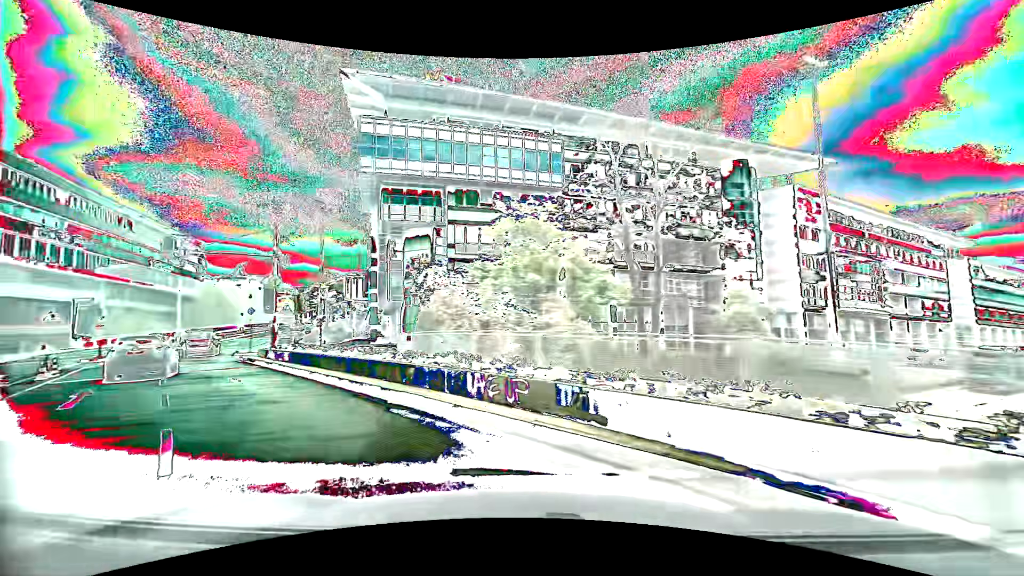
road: primary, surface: asphalt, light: Day
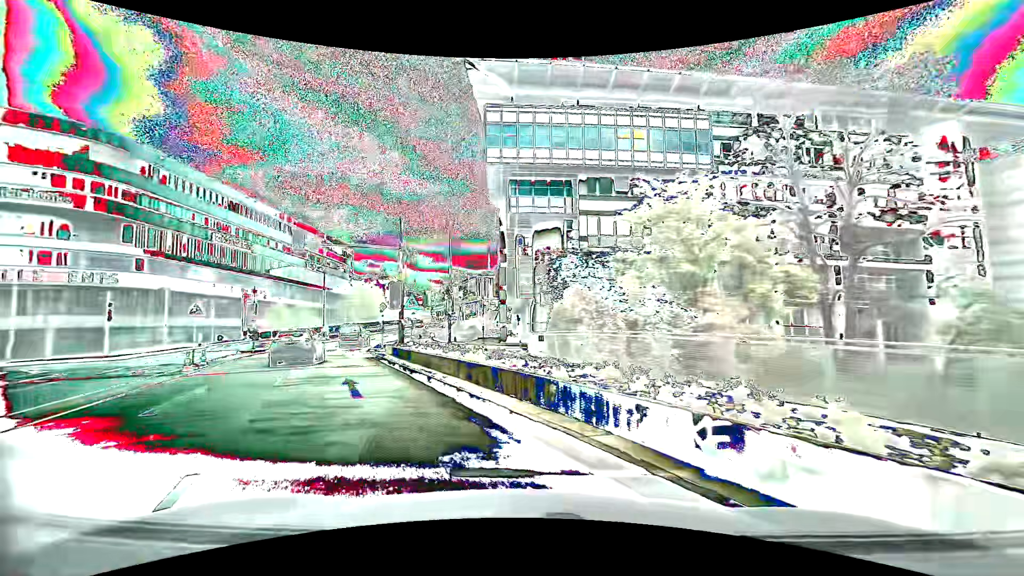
(-0.4, +3.5) m; -14°
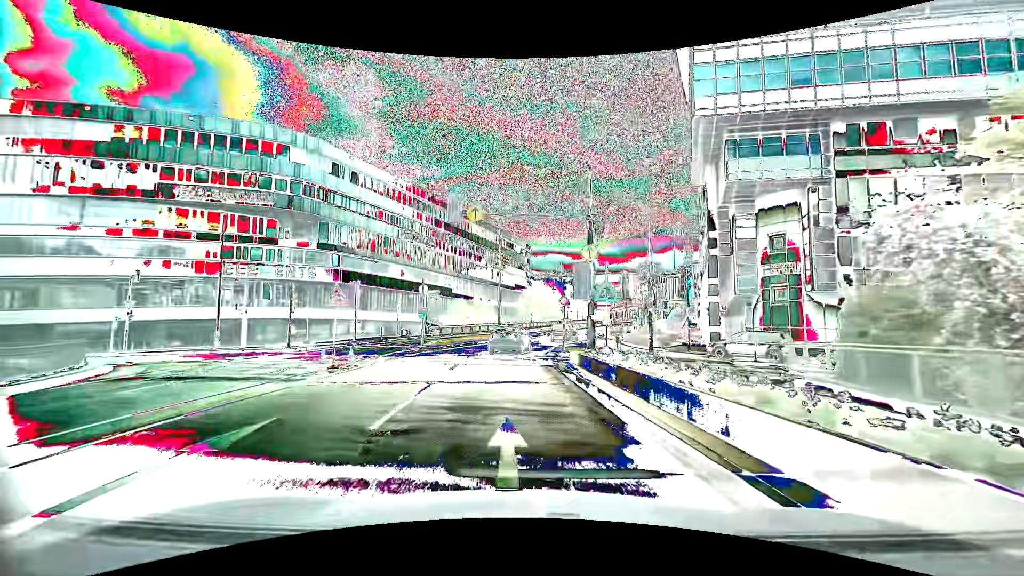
(-1.8, +7.6) m; -20°
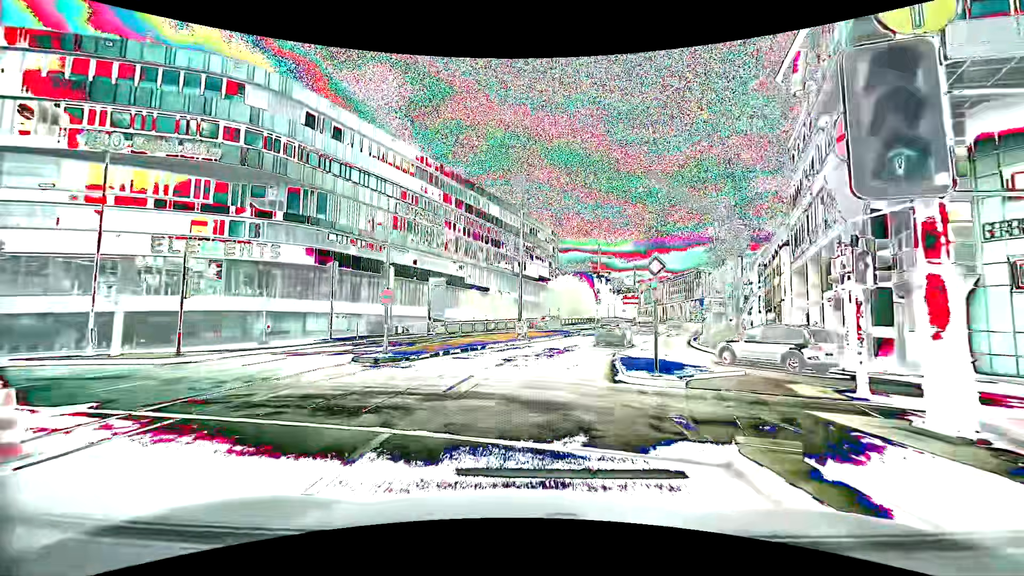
(-0.8, +14.1) m; -3°
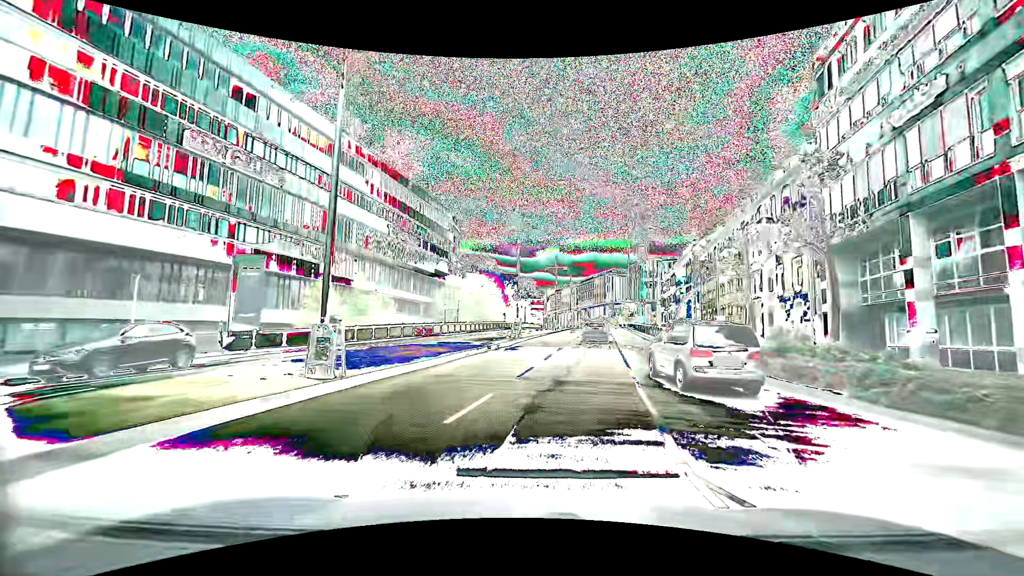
(+1.5, +20.1) m; +10°
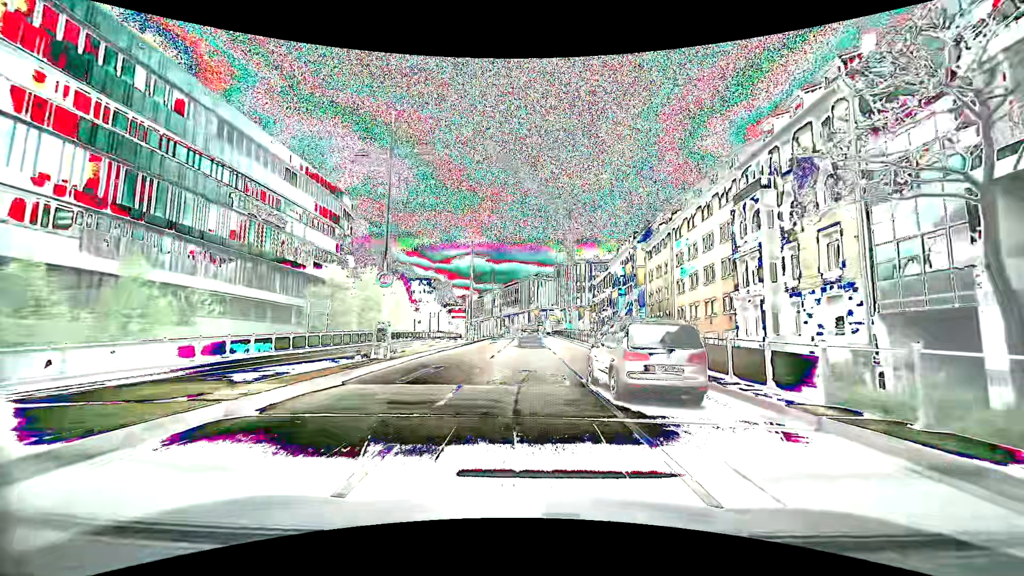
(+1.7, +15.9) m; +9°
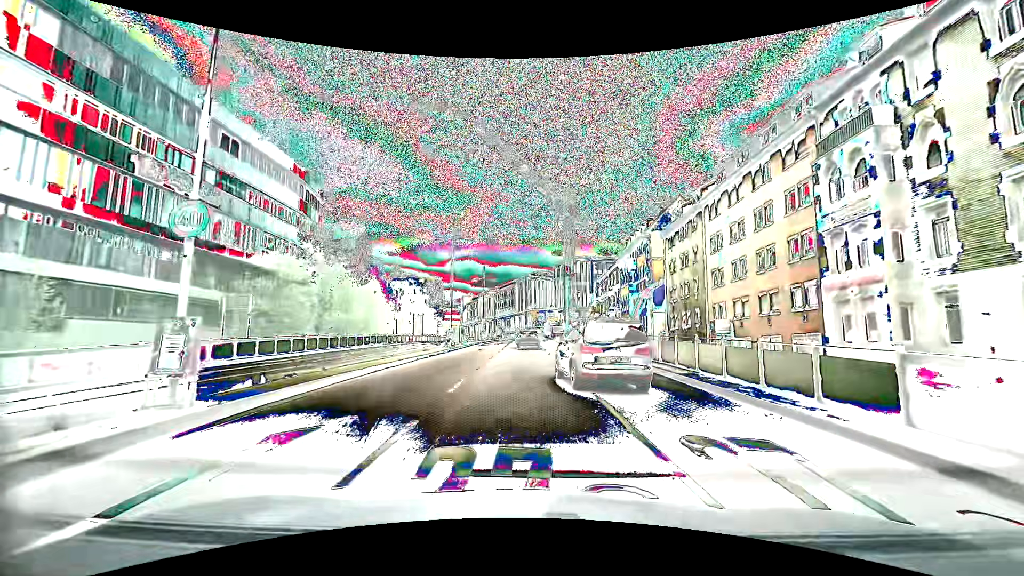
(+0.1, +10.4) m; +1°
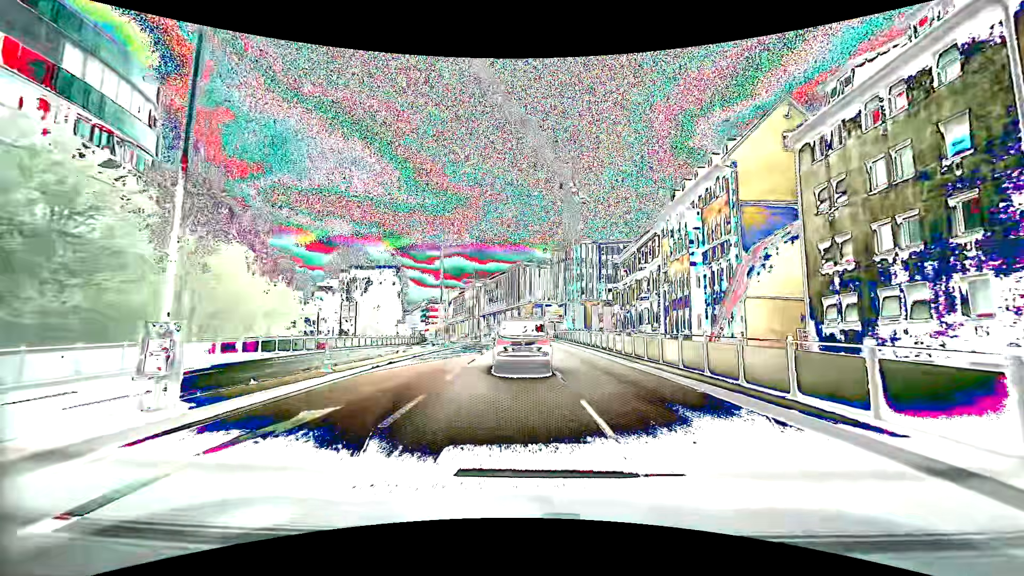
(0.0, +27.6) m; 0°
